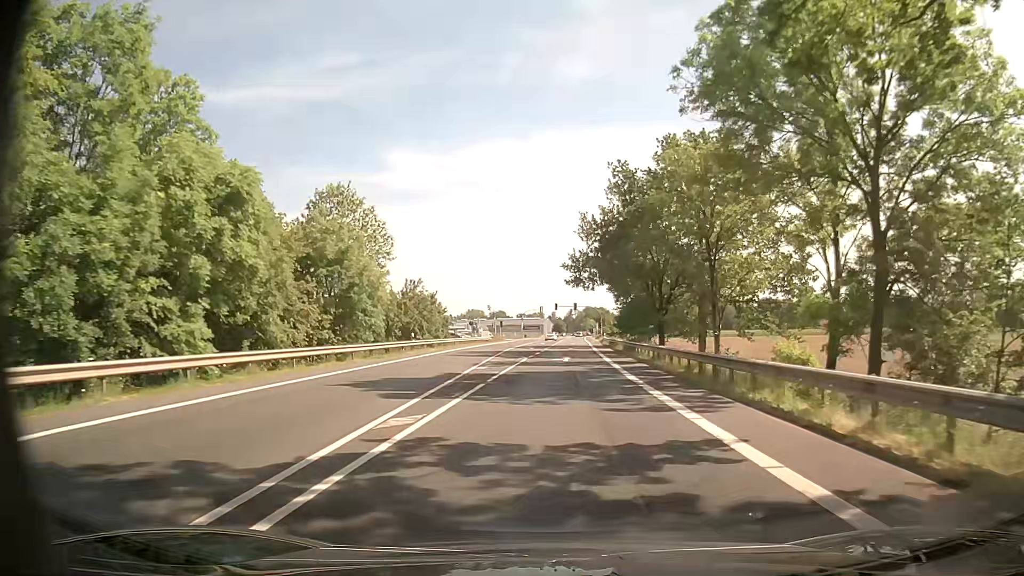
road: primary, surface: asphalt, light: Day
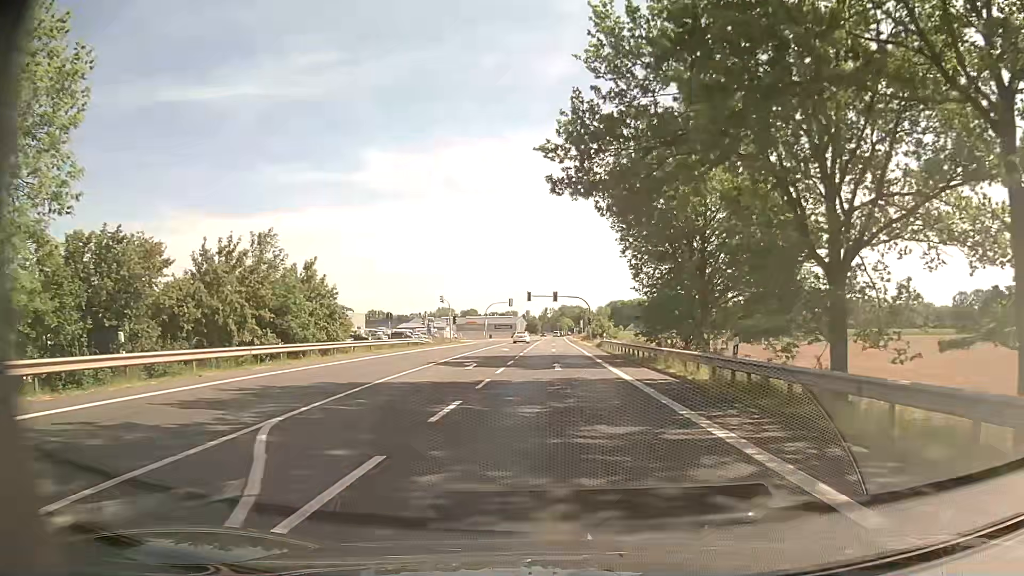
(+0.7, +32.2) m; +3°
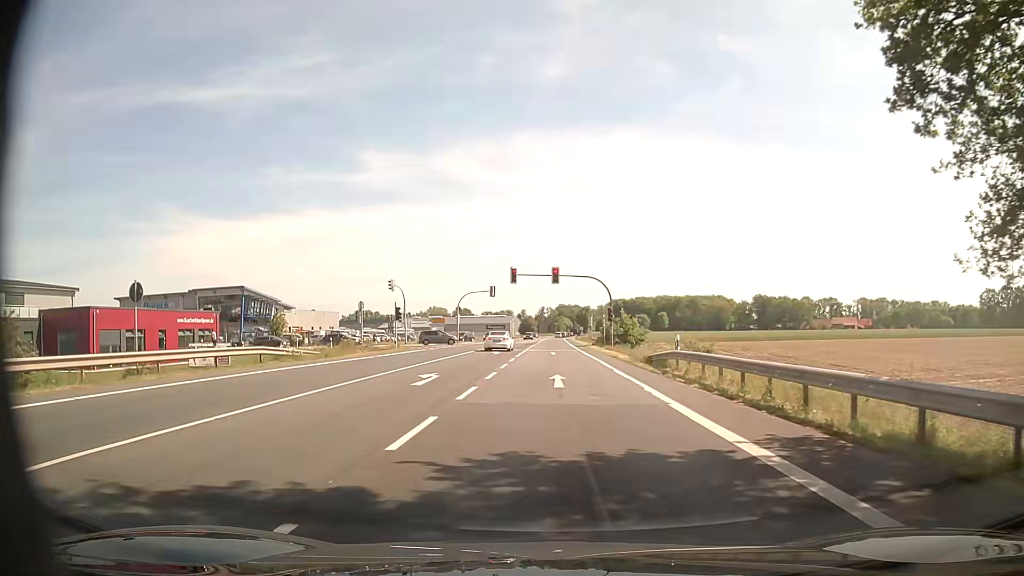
(0.0, +32.6) m; 0°
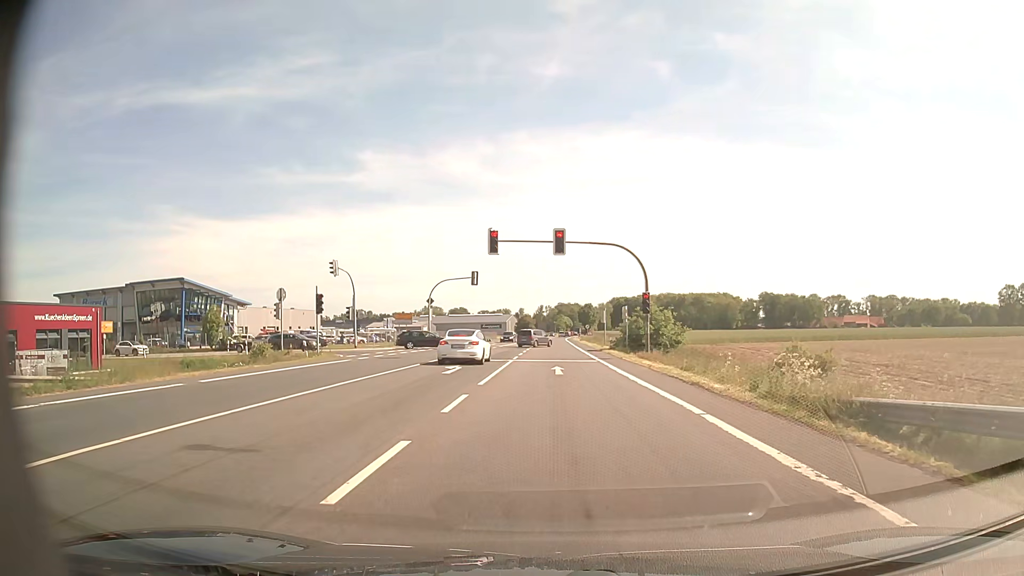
(-0.1, +20.0) m; -1°
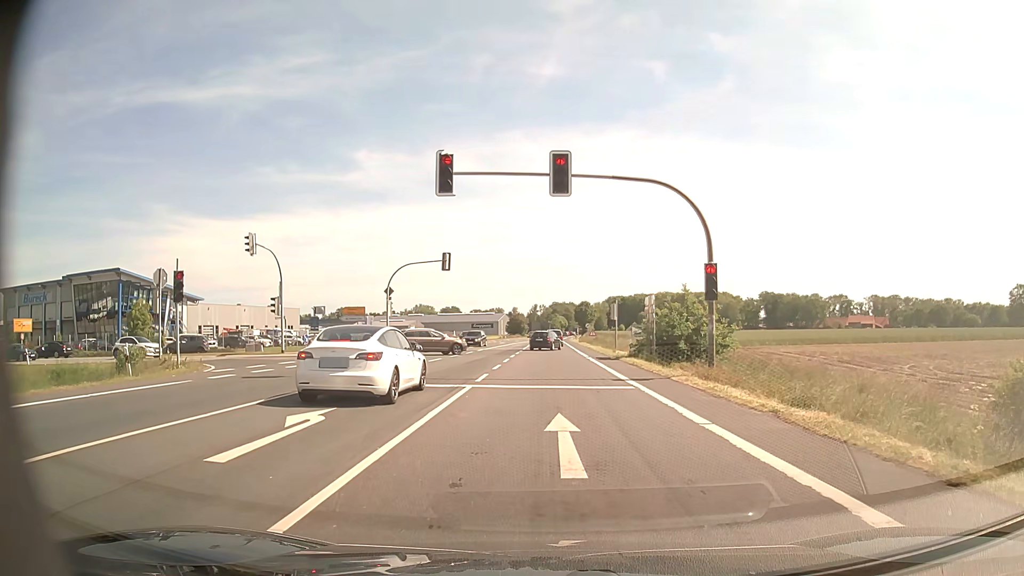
(+0.2, +14.9) m; +1°
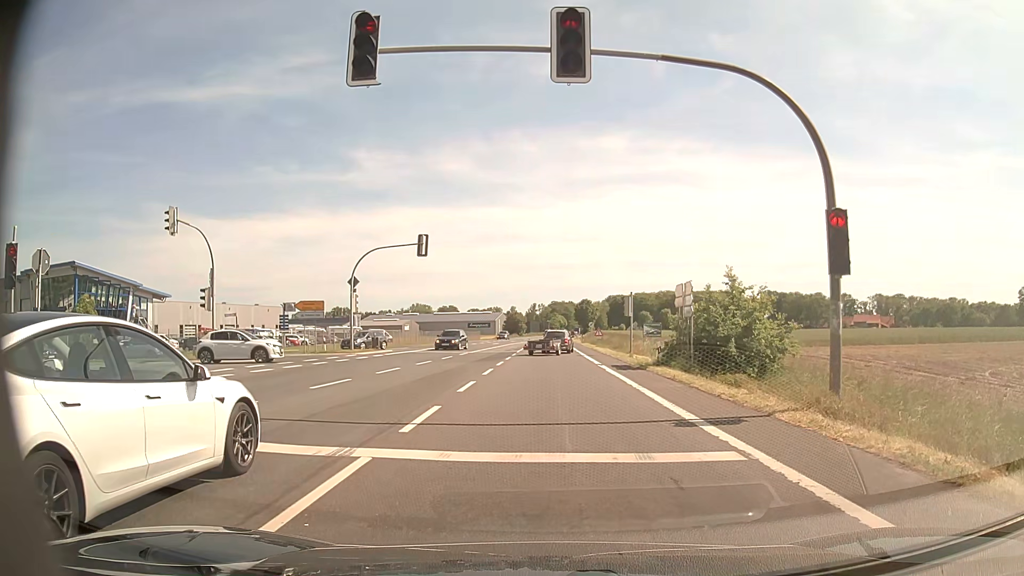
(0.0, +9.0) m; 0°
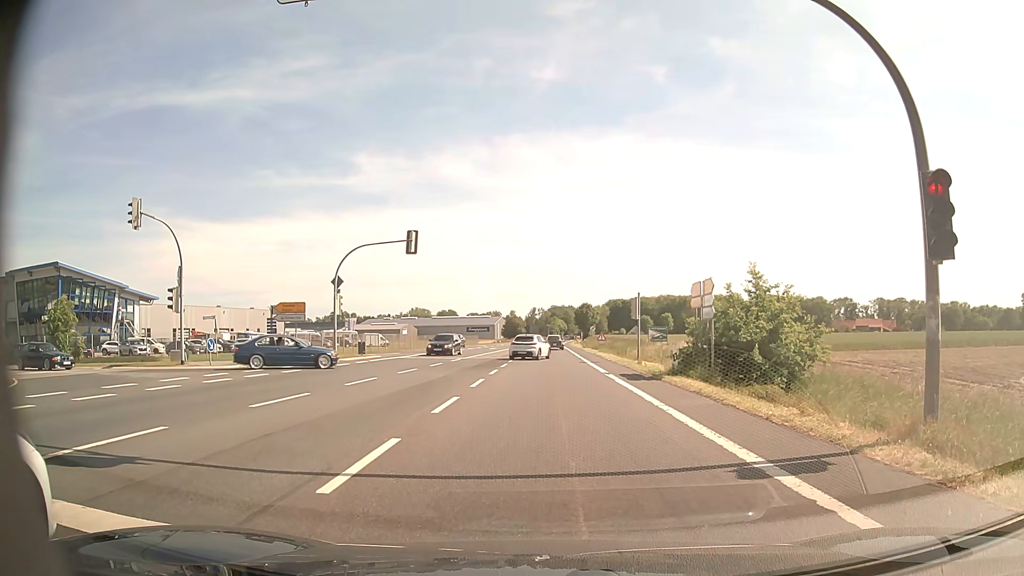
(0.0, +3.1) m; +1°
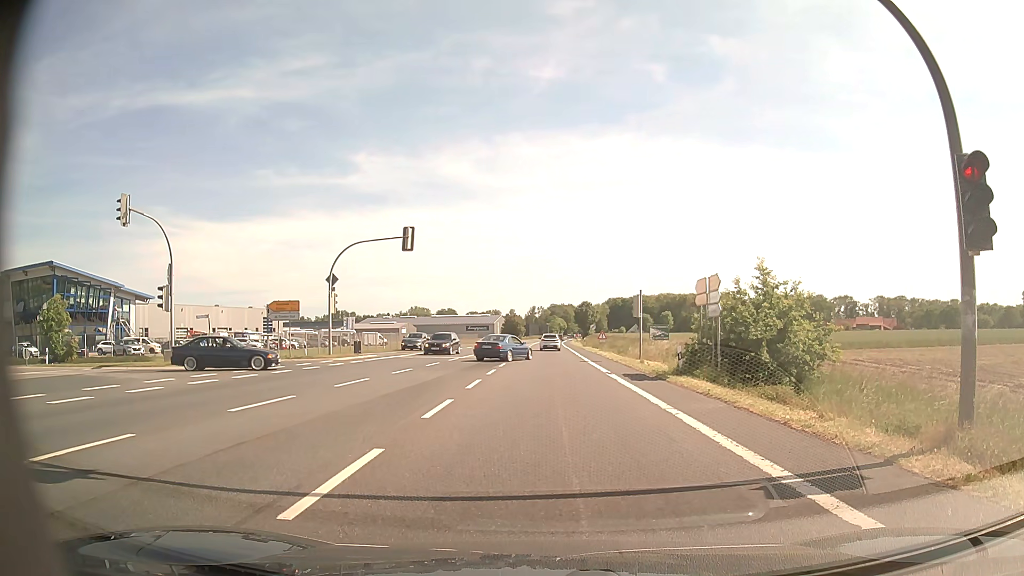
(0.0, +0.9) m; 0°
(0, +10) (-1, +20) (-1, +30) (-1, +40) (-2, +50) (-2, +60) (-2, +70) (-2, +80) (-2, +90) (-2, +100) m
